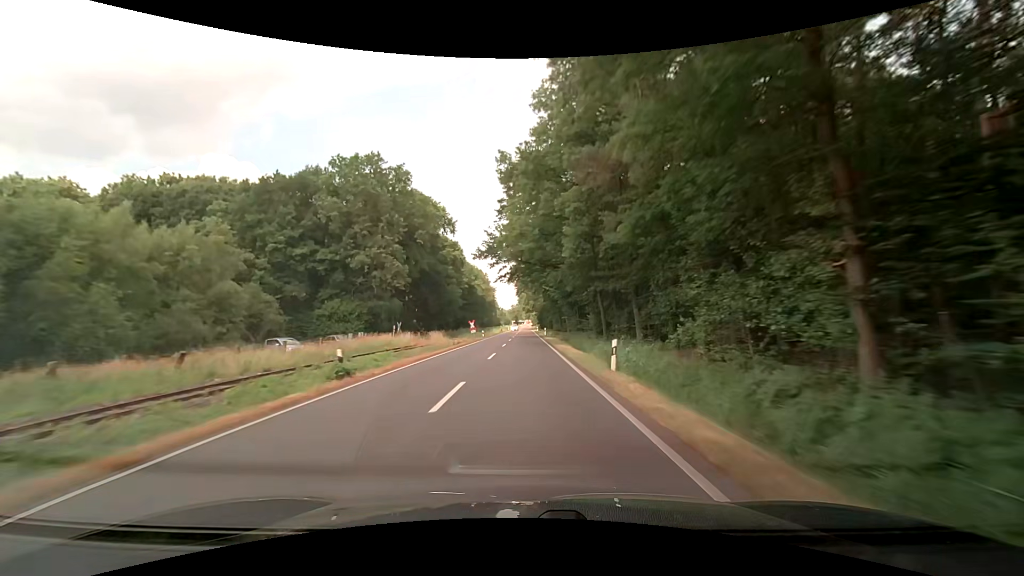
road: secondary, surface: asphalt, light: Day
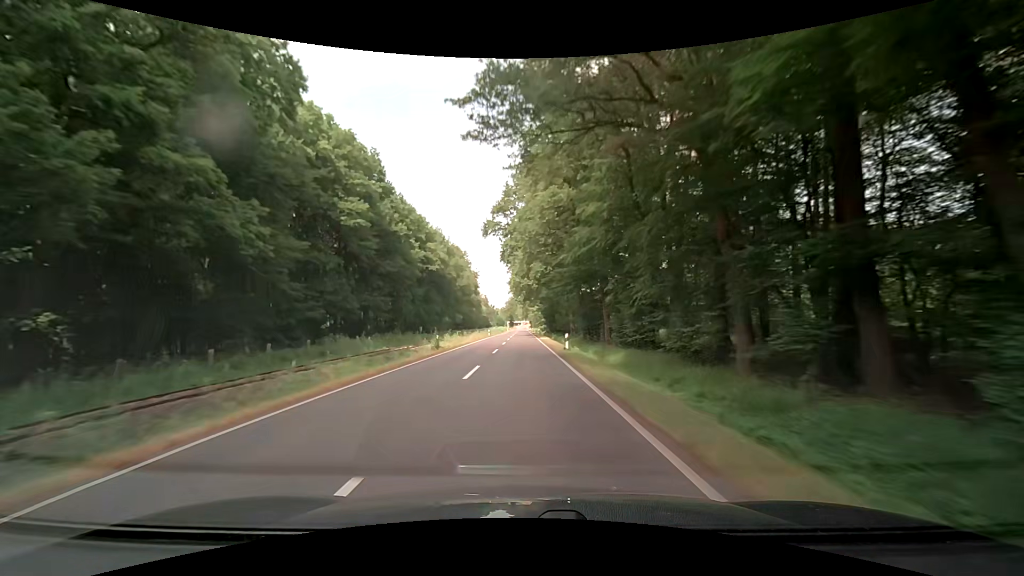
(-0.1, +79.1) m; 0°
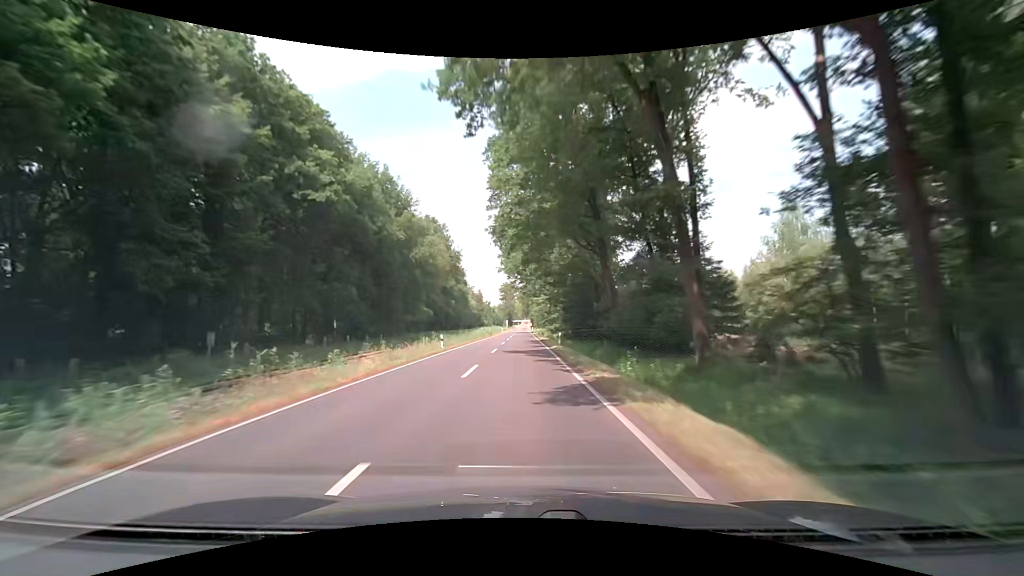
(+0.1, +47.4) m; 0°
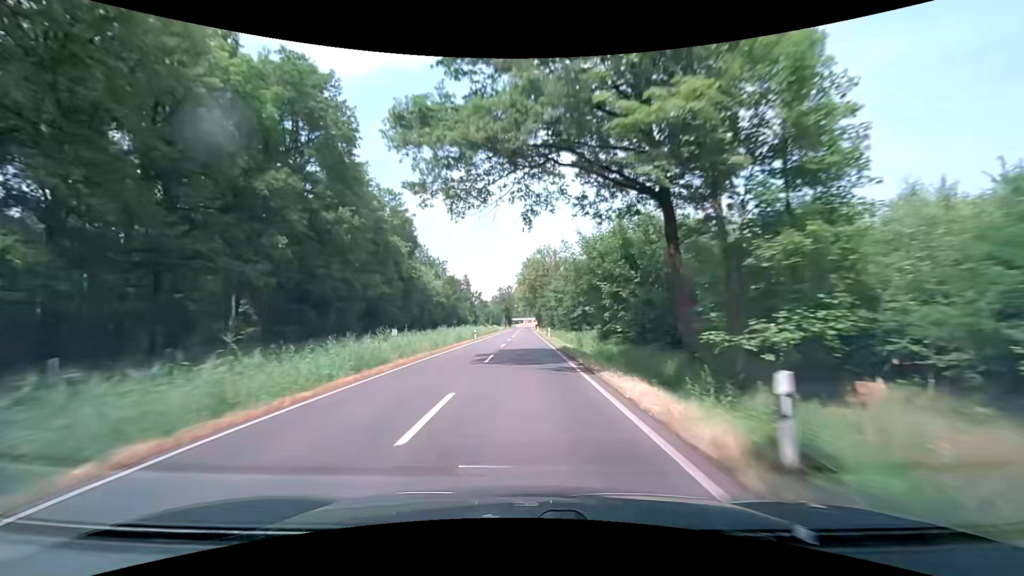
(-0.2, +79.0) m; 0°
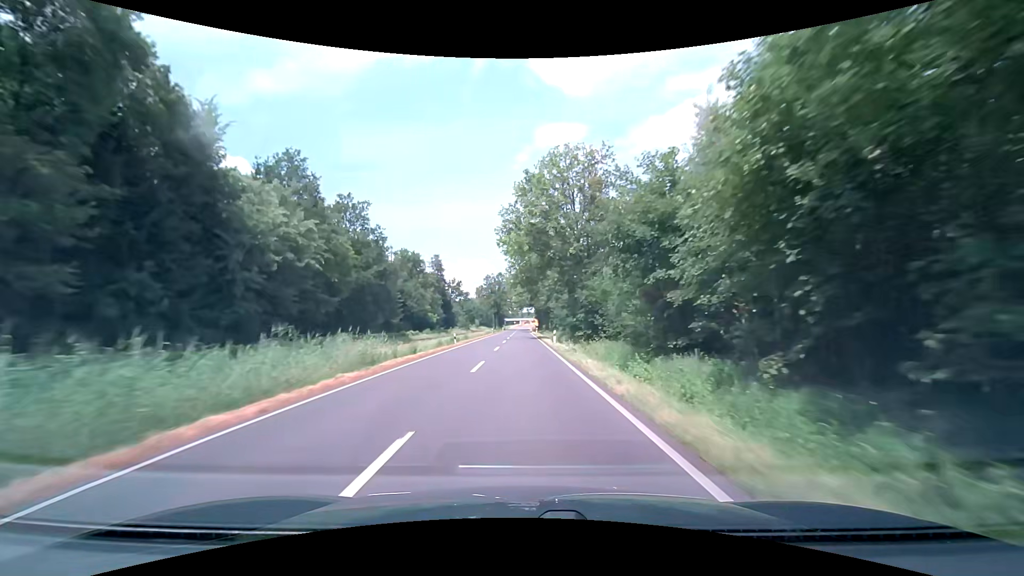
(-0.4, +63.2) m; 0°
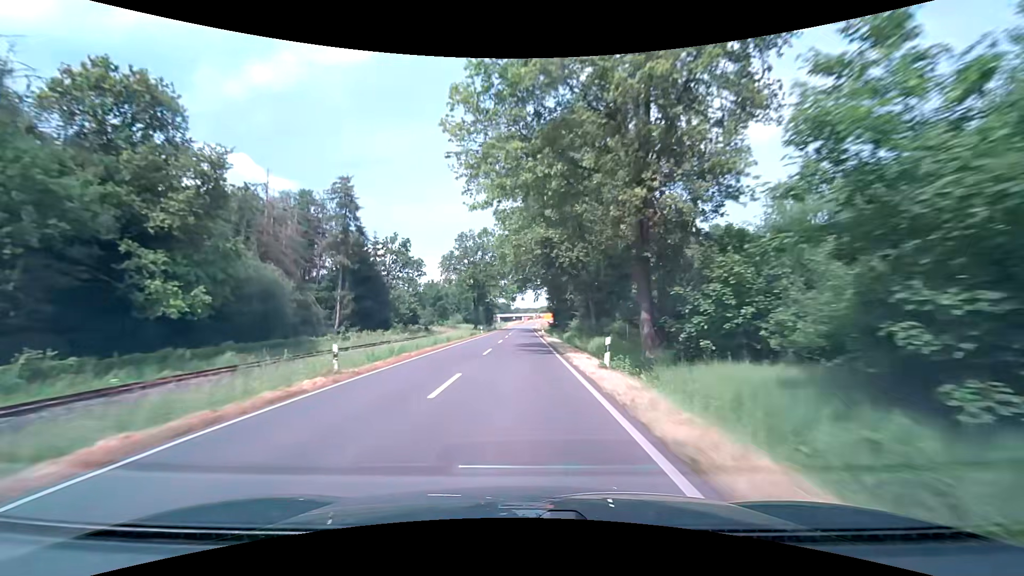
(-0.1, +76.8) m; 0°
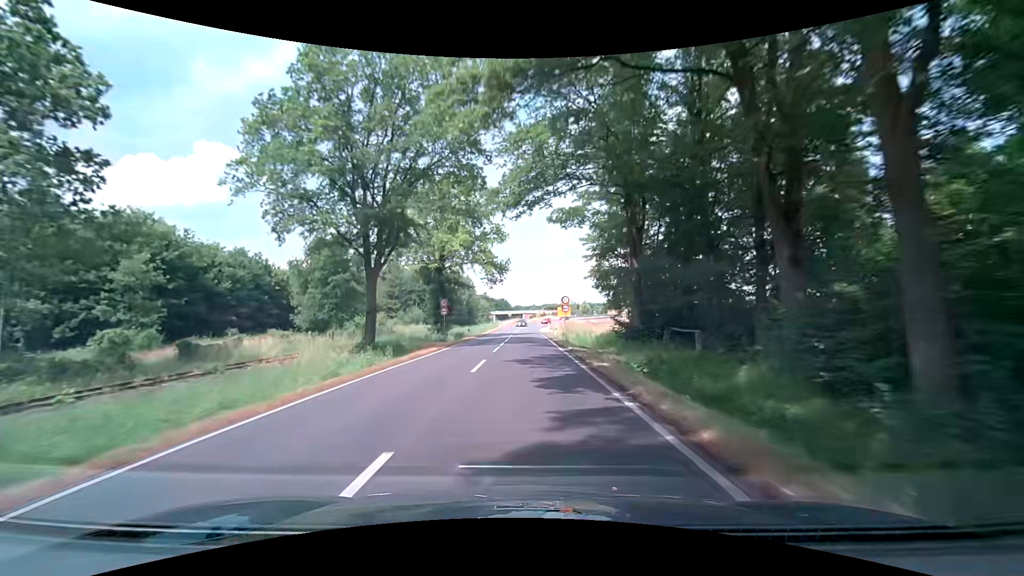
(-0.2, +67.0) m; 0°
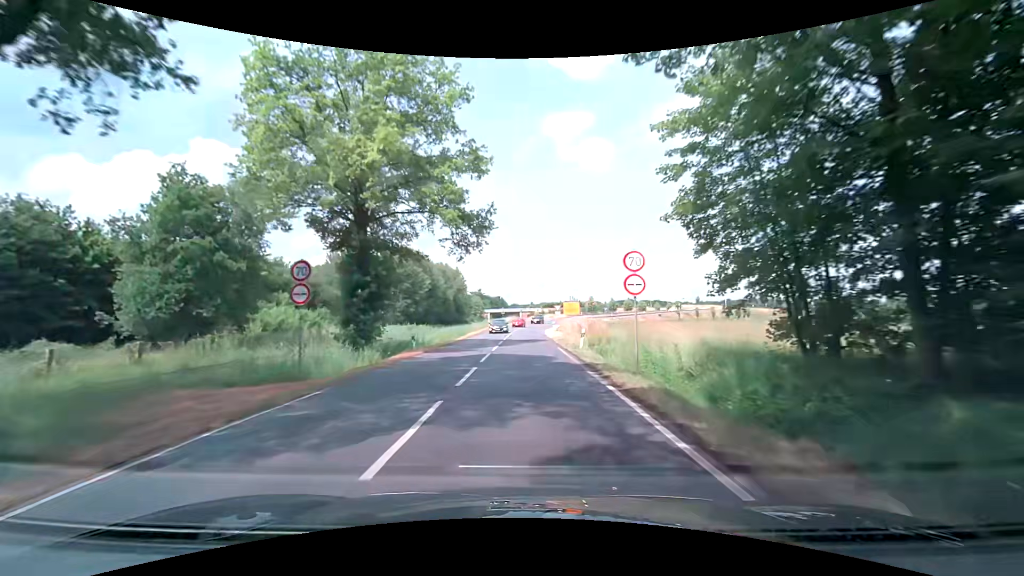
(-0.2, +23.3) m; 0°
(0, +10) (0, +20) (0, +30) (0, +40) (+1, +50) (+1, +60) (+2, +70) (+3, +80) (+4, +90) (+7, +99) m
